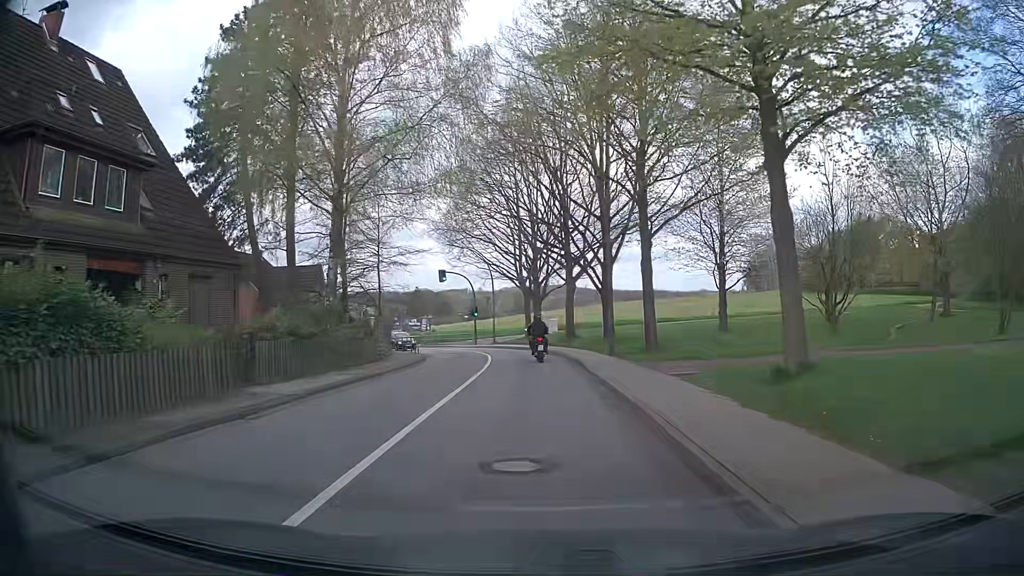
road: secondary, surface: asphalt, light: Day
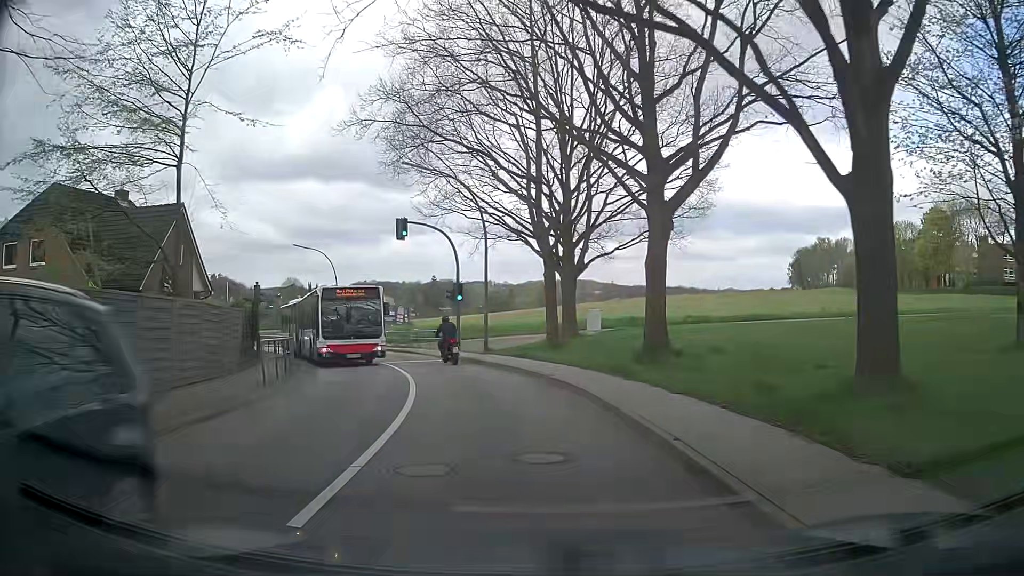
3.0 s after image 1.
(-0.4, +24.7) m; -1°
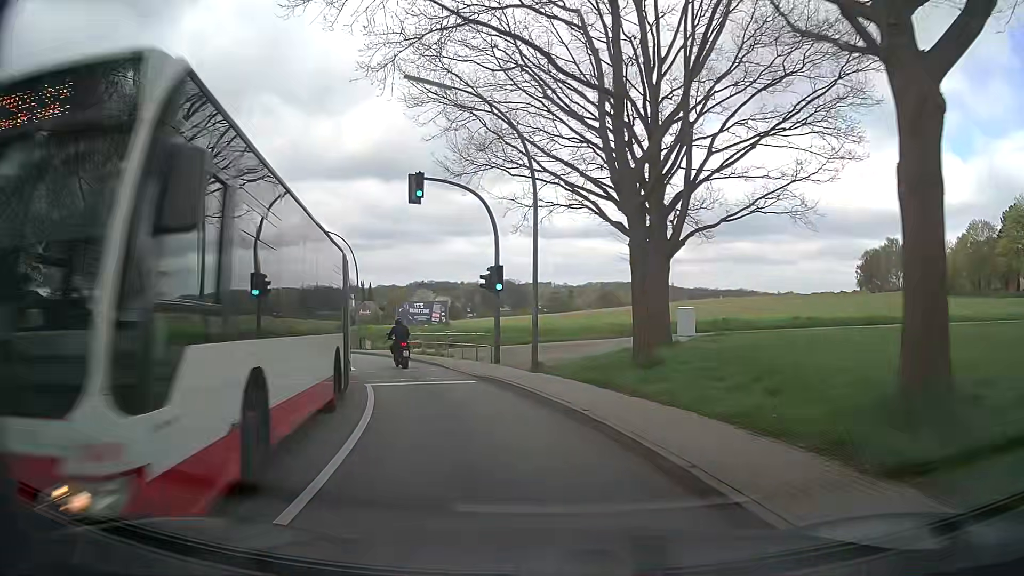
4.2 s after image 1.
(-0.5, +10.1) m; -6°
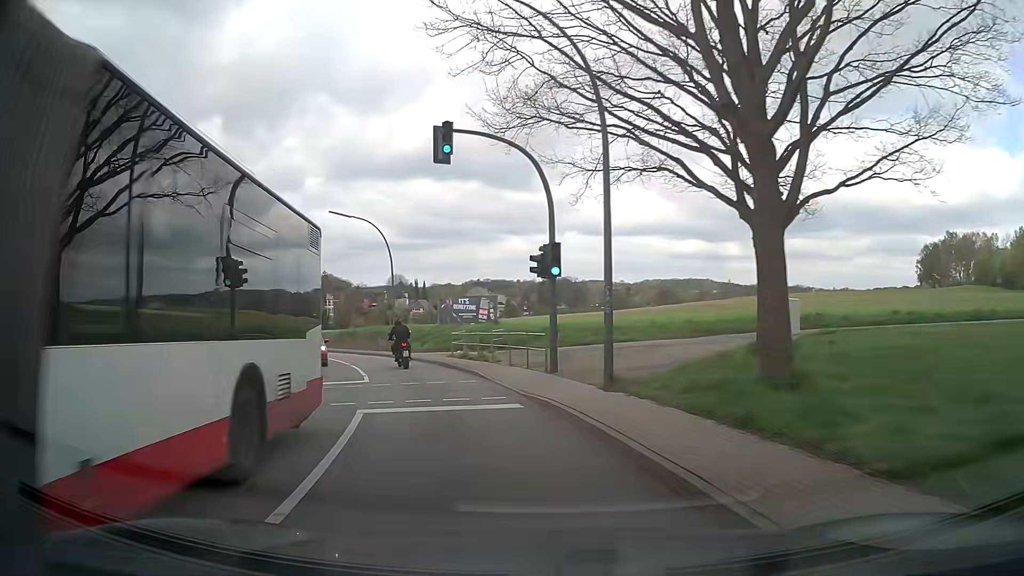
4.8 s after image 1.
(-0.2, +5.7) m; -4°
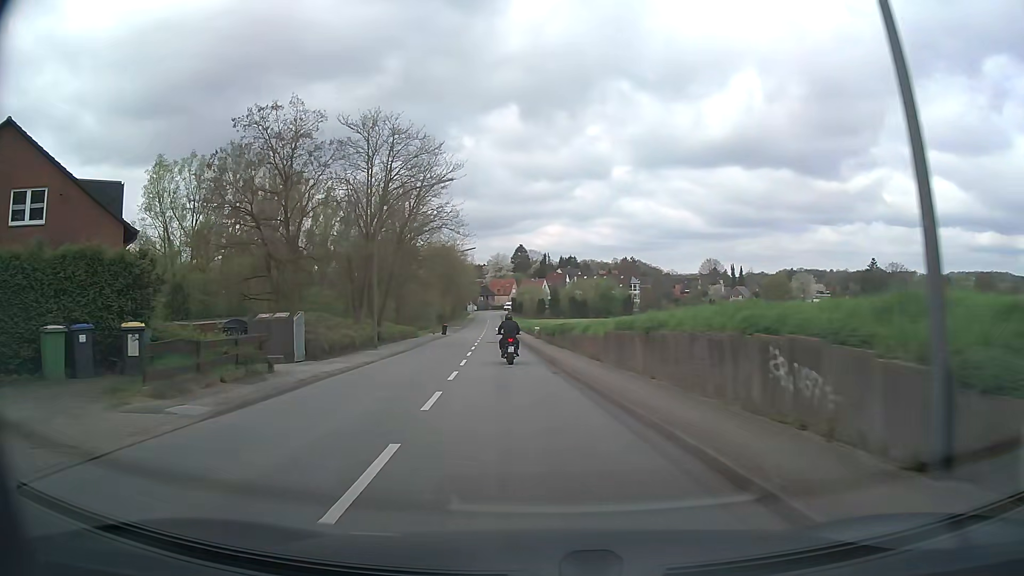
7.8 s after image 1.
(-8.7, +32.0) m; -27°
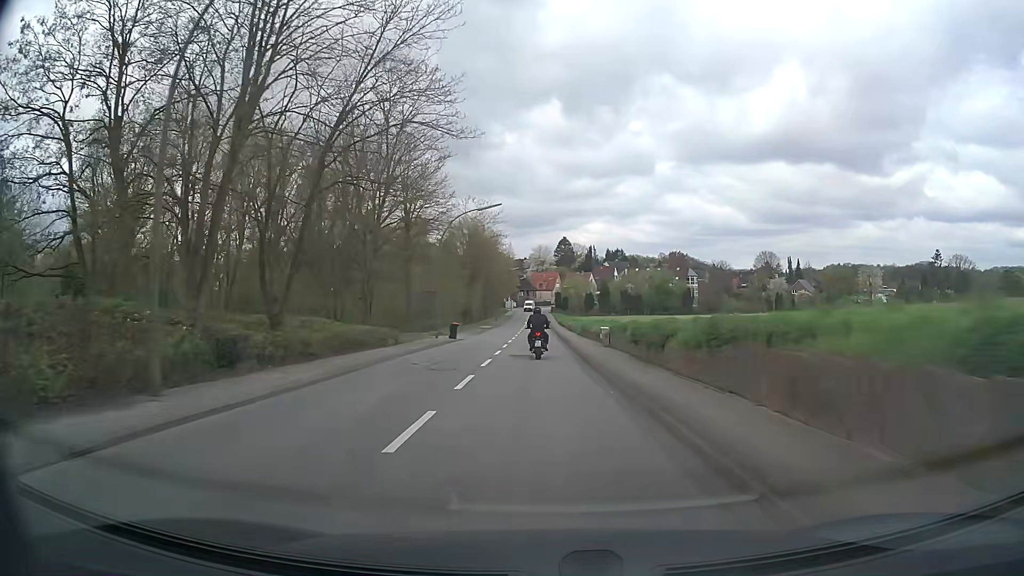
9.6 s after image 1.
(-1.0, +21.8) m; -3°
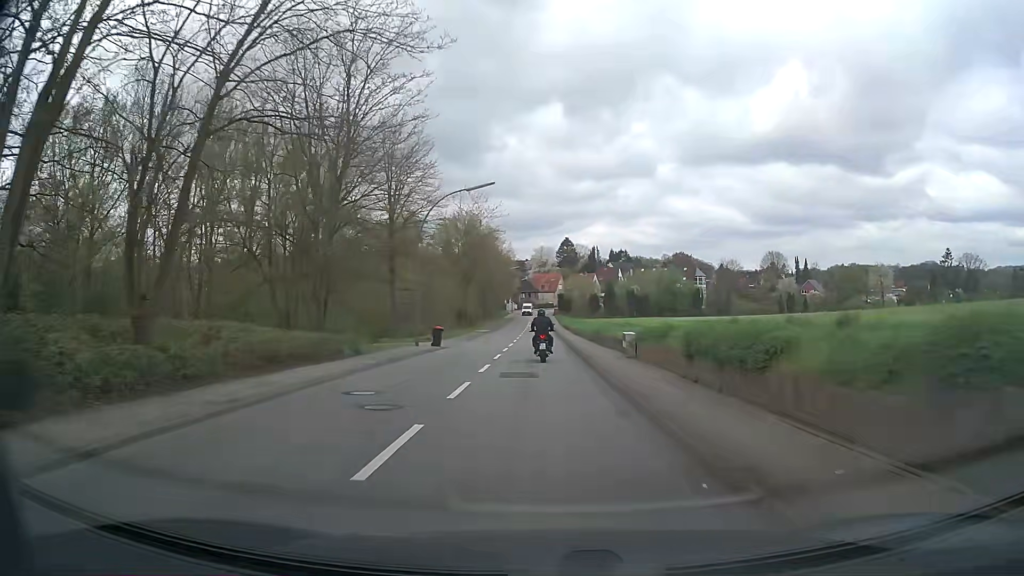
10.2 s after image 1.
(0.0, +7.0) m; 0°
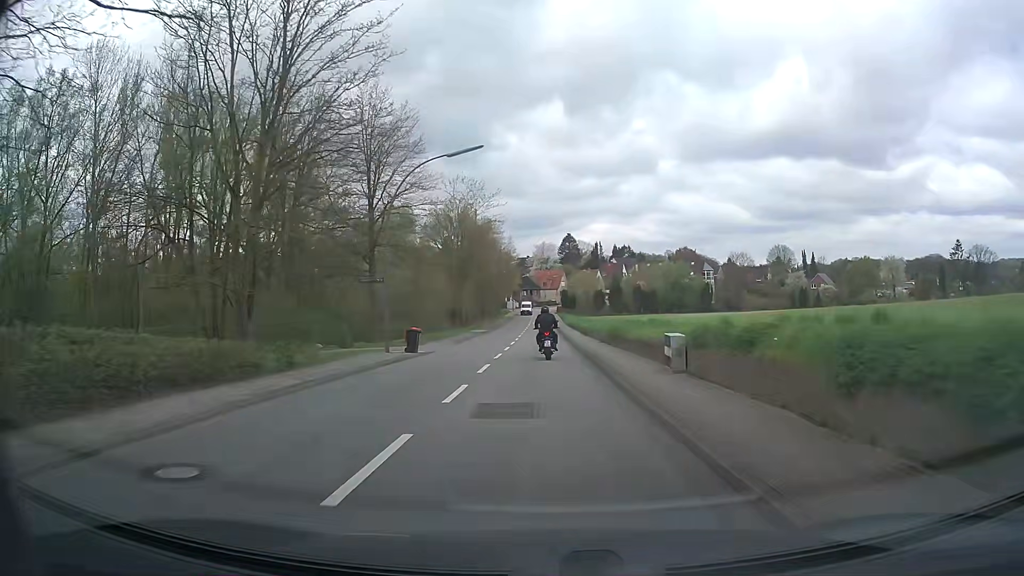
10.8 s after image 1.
(0.0, +6.8) m; 0°
(0, +10) (0, +20) (0, +30) (0, +40) (0, +50) (0, +60) (0, +70) (0, +80) (0, +90) (0, +100) m
